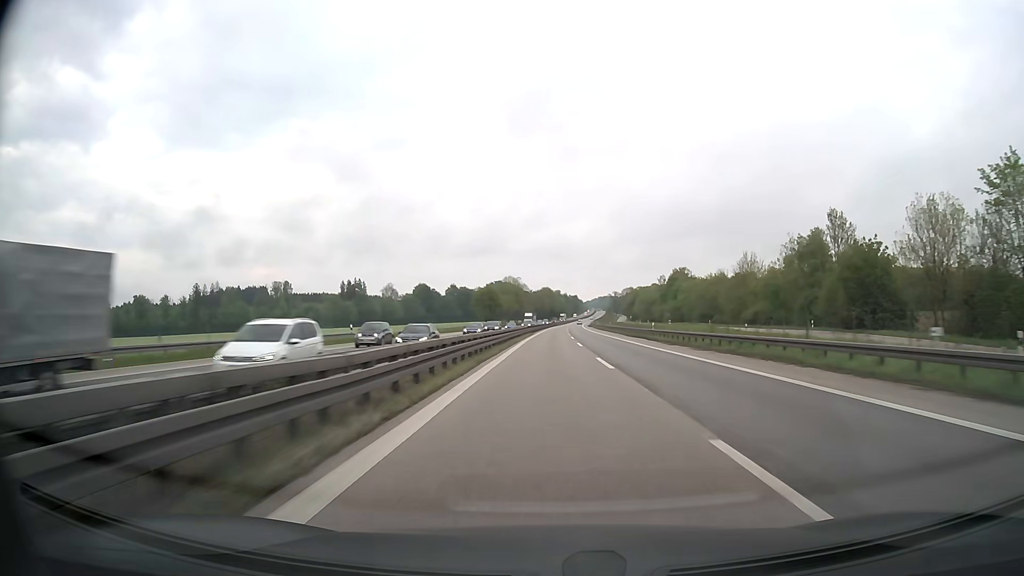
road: motorway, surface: asphalt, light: Day
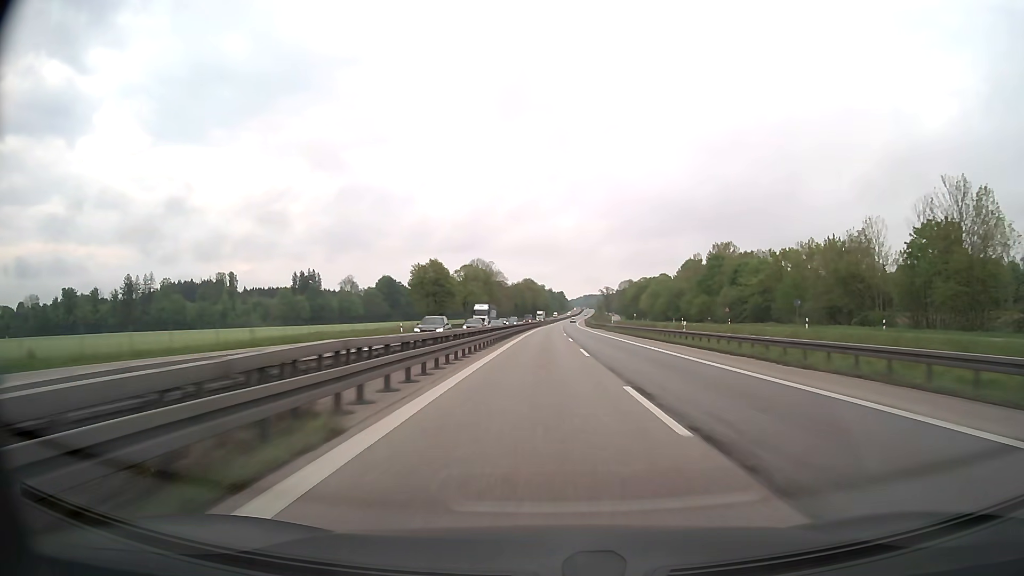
(+0.7, +67.6) m; +1°
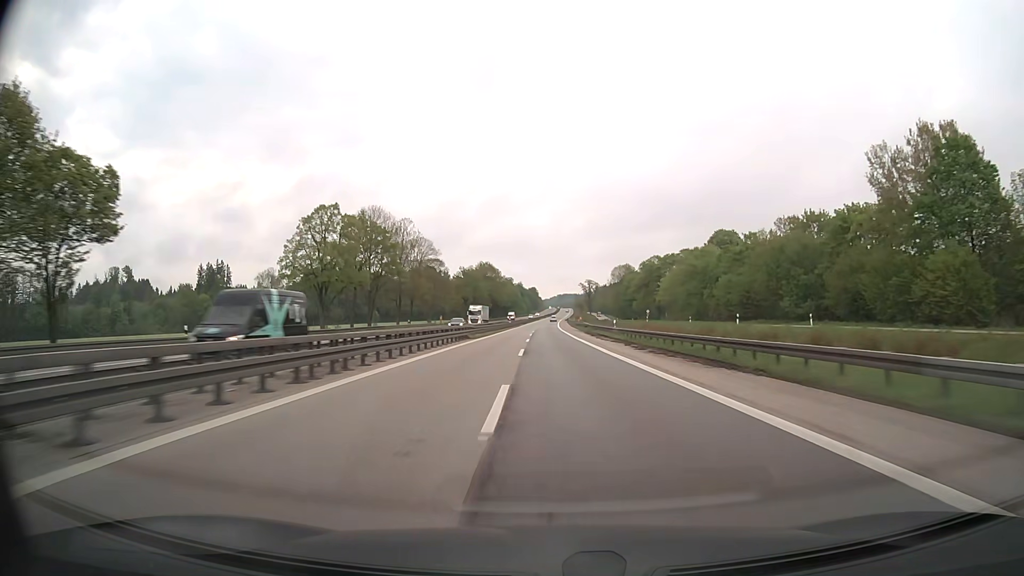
(+2.8, +92.7) m; +2°
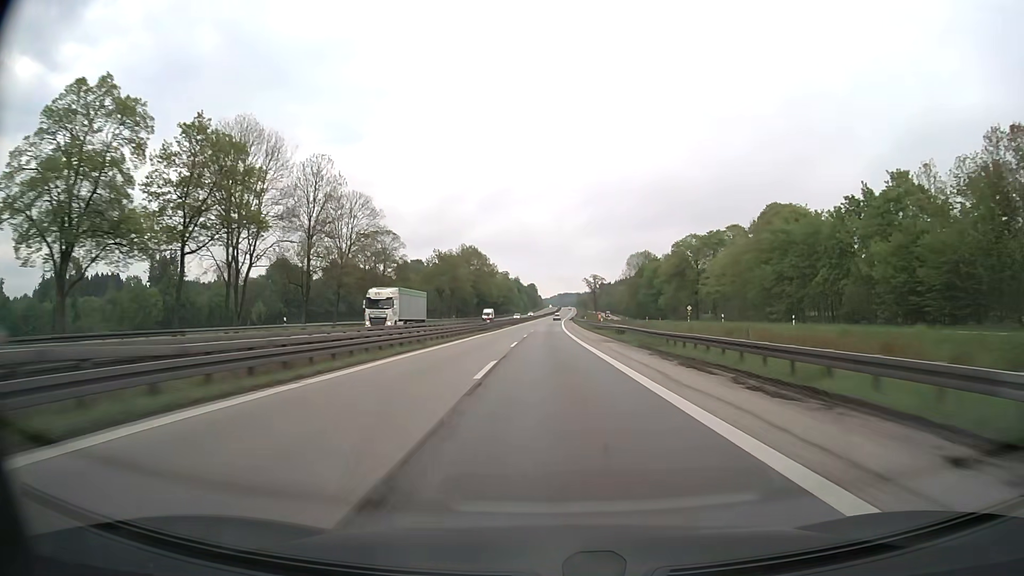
(0.0, +47.2) m; 0°
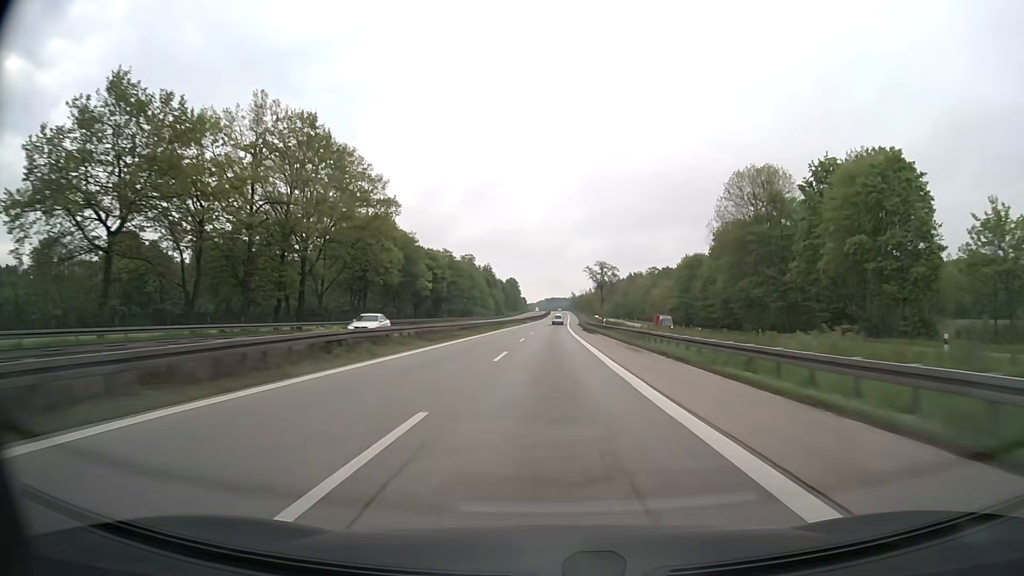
(+0.7, +119.9) m; +1°
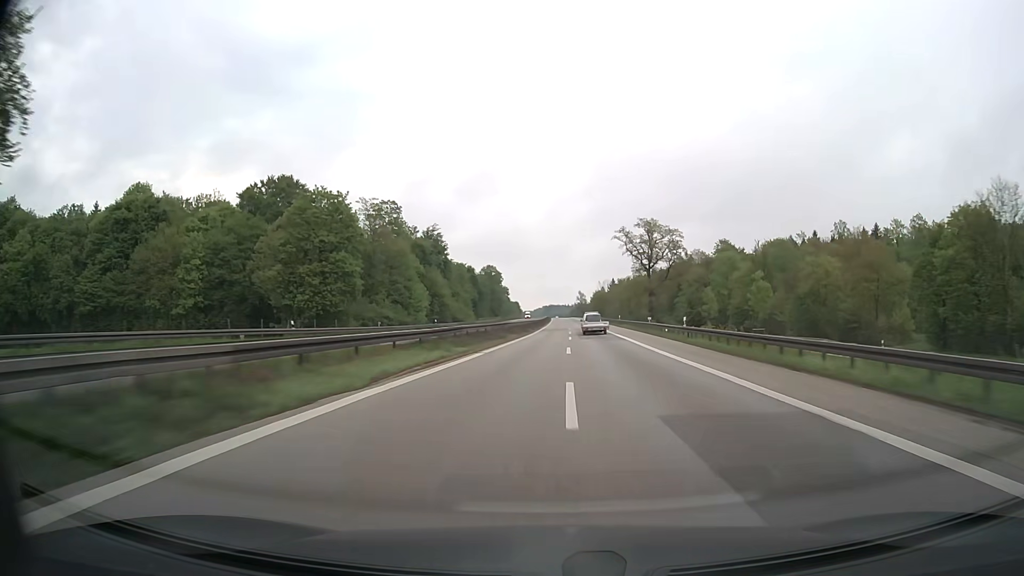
(+0.3, +121.8) m; 0°
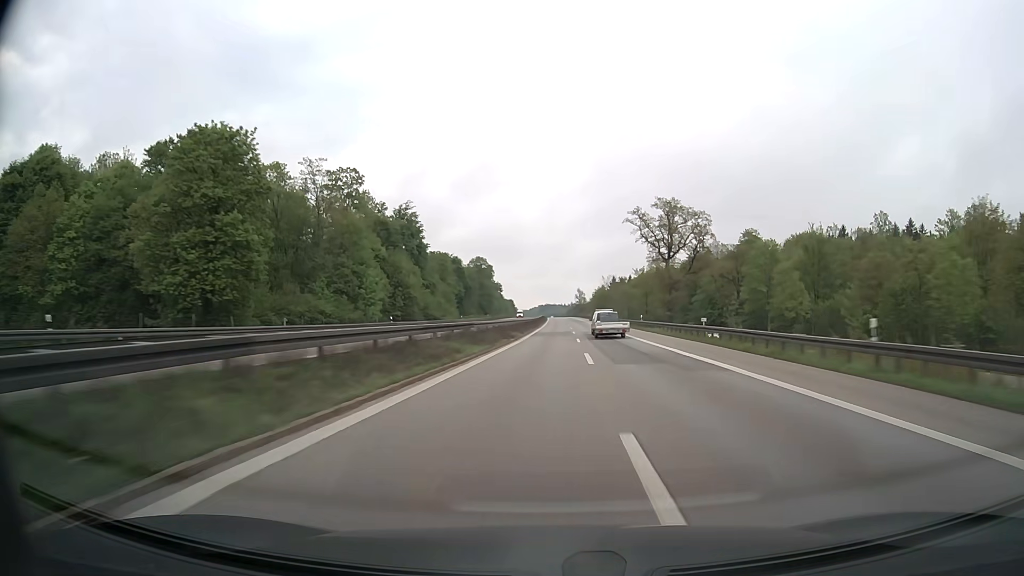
(0.0, +24.5) m; 0°
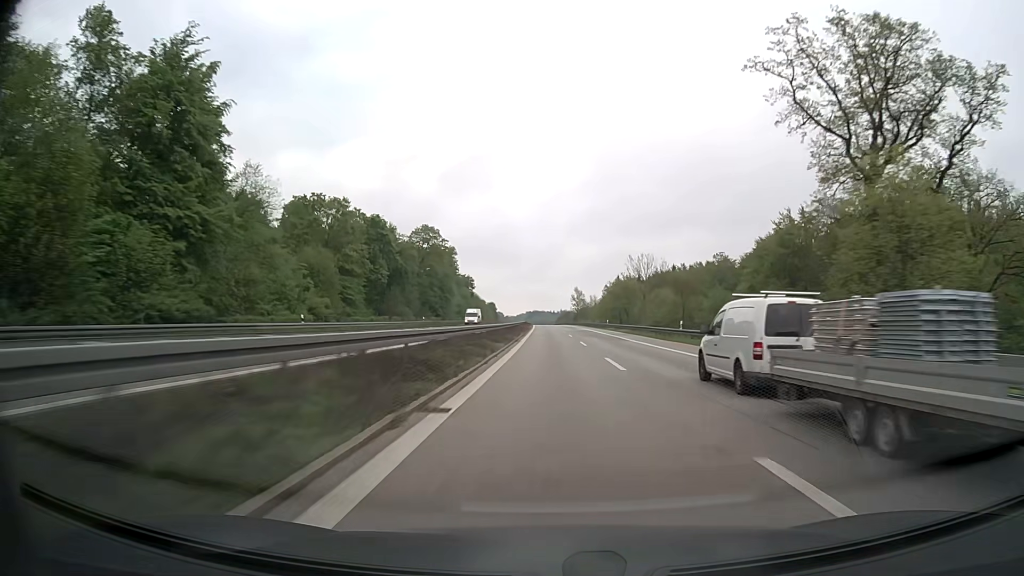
(+0.8, +73.7) m; +1°
(0, +10) (0, +20) (0, +30) (0, +40) (0, +50) (0, +60) (+1, +70) (+1, +80) (+1, +90) (+1, +100) m
